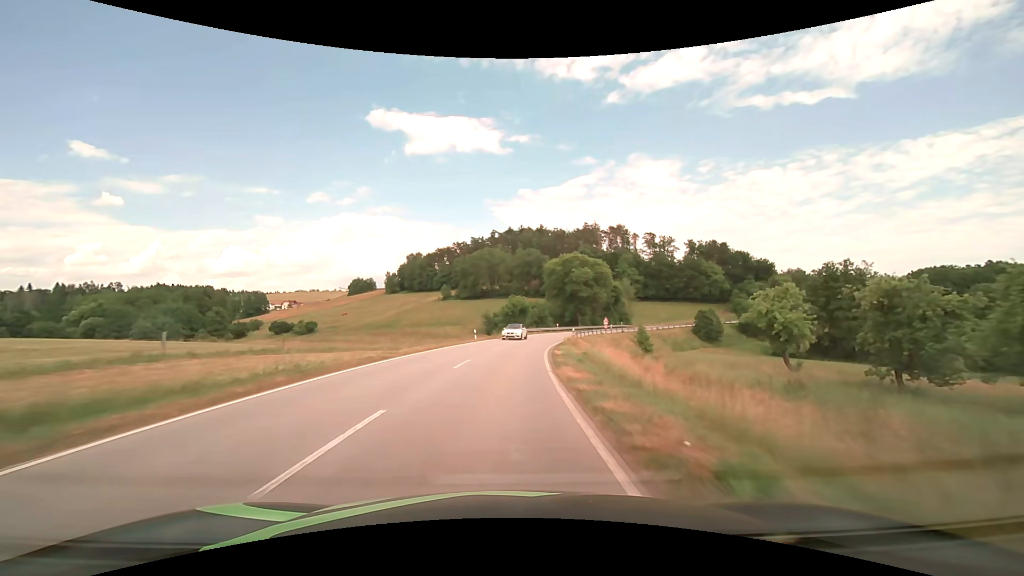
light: Day
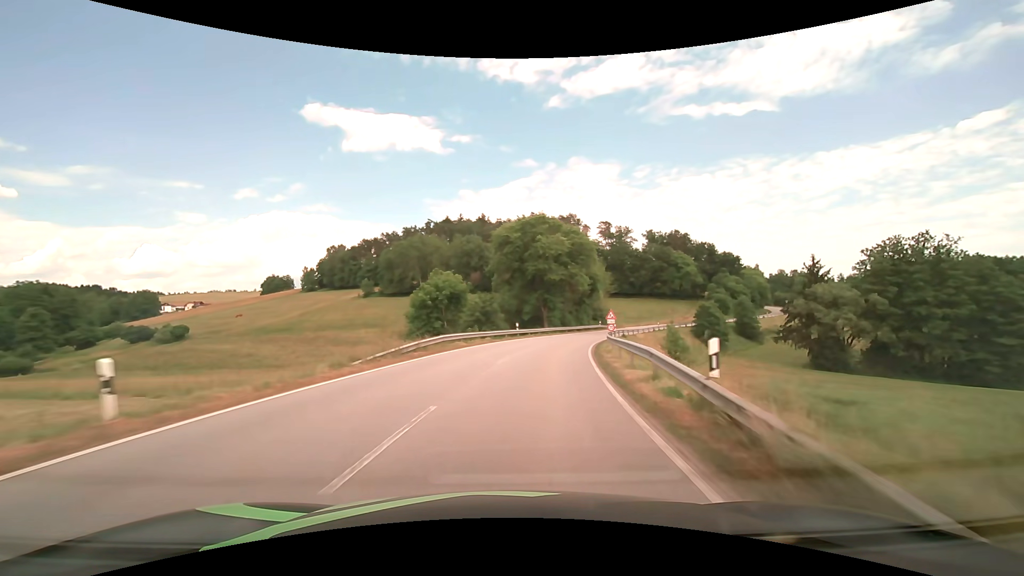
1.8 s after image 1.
(+1.5, +35.7) m; +6°
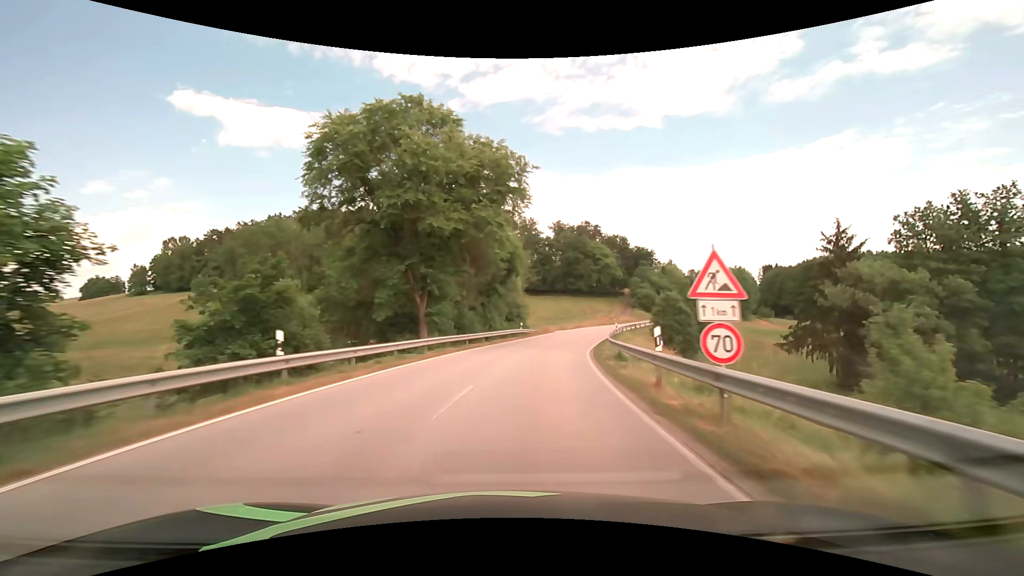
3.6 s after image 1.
(+3.6, +32.6) m; +12°
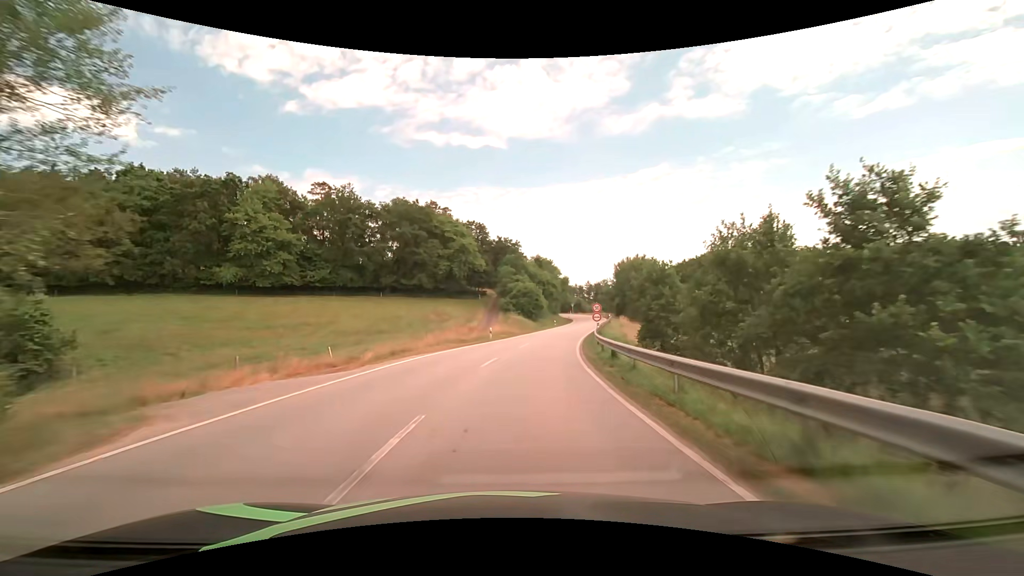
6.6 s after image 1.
(+8.1, +50.4) m; +17°
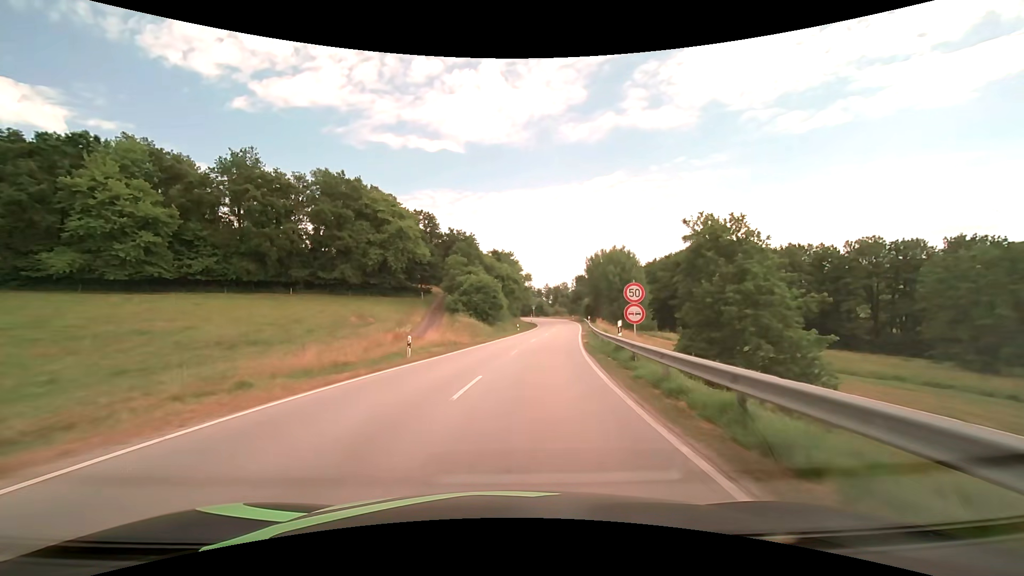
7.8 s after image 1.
(+0.9, +18.4) m; +5°
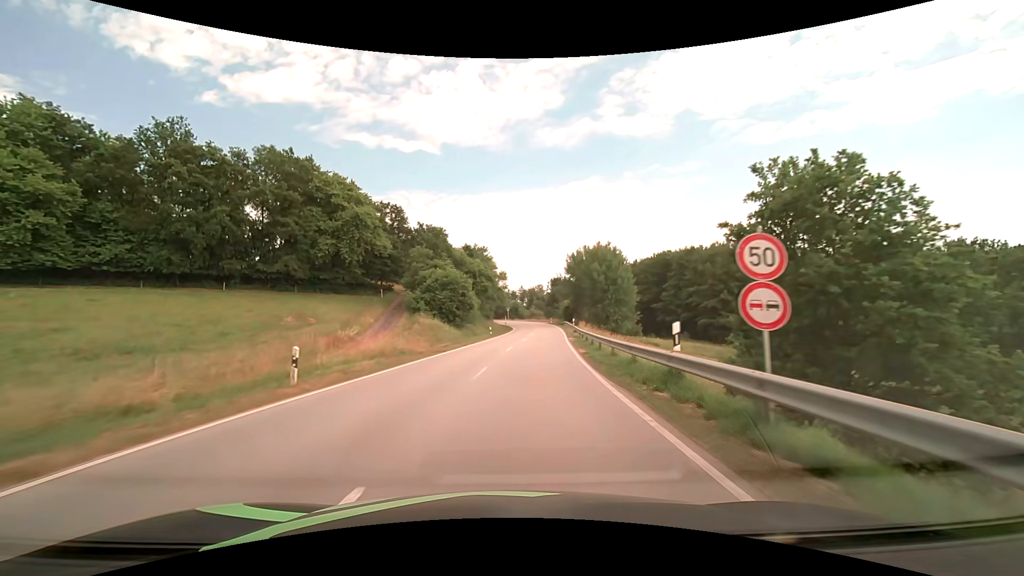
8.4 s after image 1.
(+0.2, +8.6) m; +3°
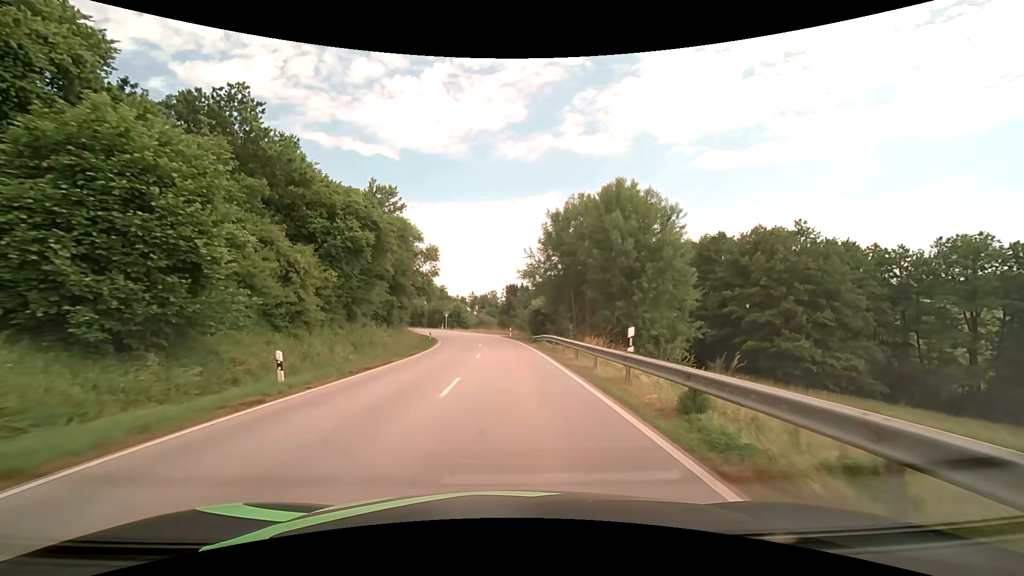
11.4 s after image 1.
(+2.8, +38.3) m; +6°
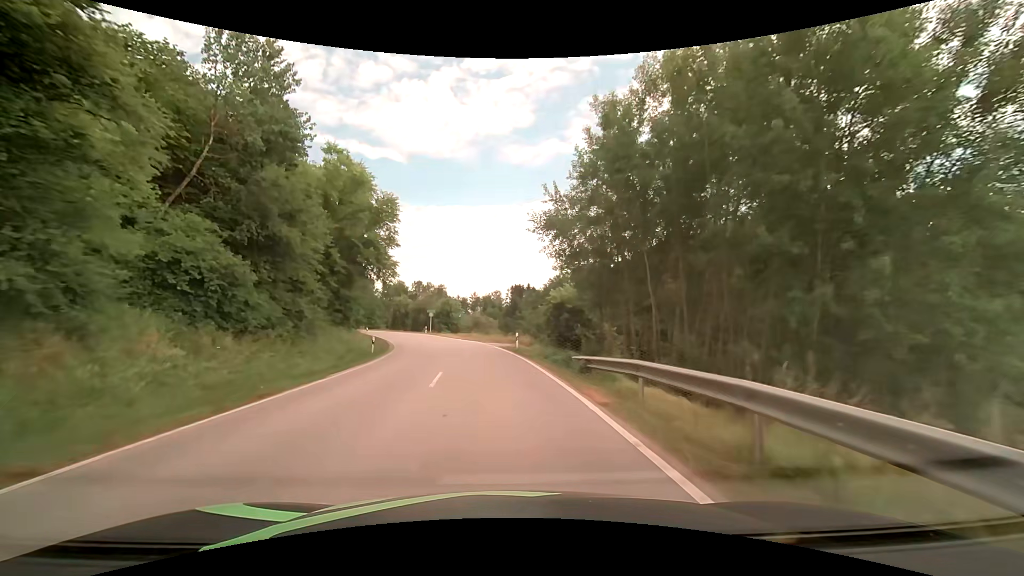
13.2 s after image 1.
(+0.2, +22.7) m; 0°
(0, +10) (-1, +20) (-2, +30) (-4, +40) (-6, +50) (-9, +59) (-13, +68) (-17, +77) (-21, +86) (-27, +95) m
